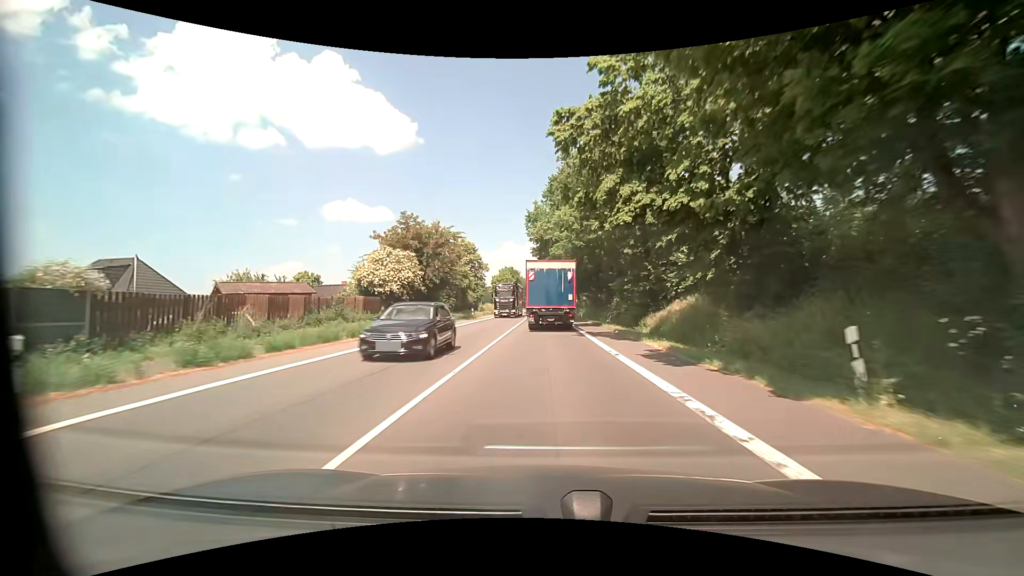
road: primary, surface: asphalt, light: Day
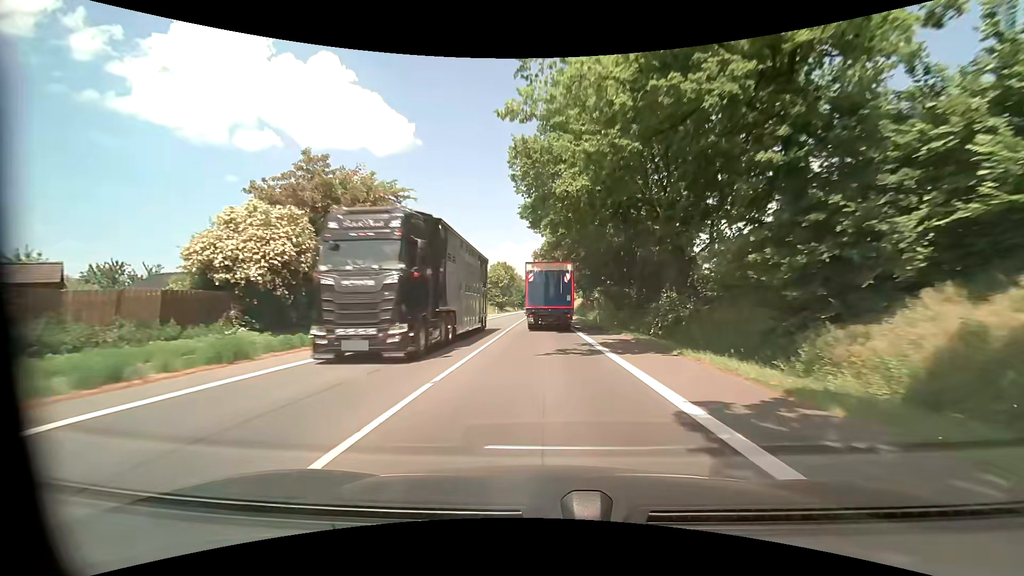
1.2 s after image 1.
(+0.1, +19.4) m; 0°
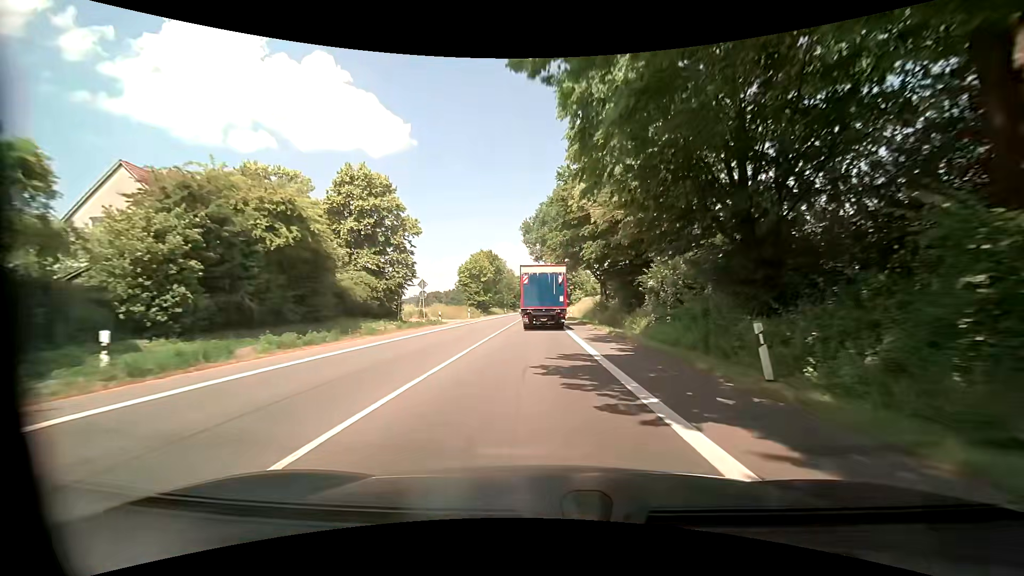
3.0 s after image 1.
(+0.4, +29.3) m; +1°
(0, +10) (0, +20) (0, +30) (0, +40) (0, +50) (0, +60) (0, +70) (0, +80) (0, +90) (0, +100) m
